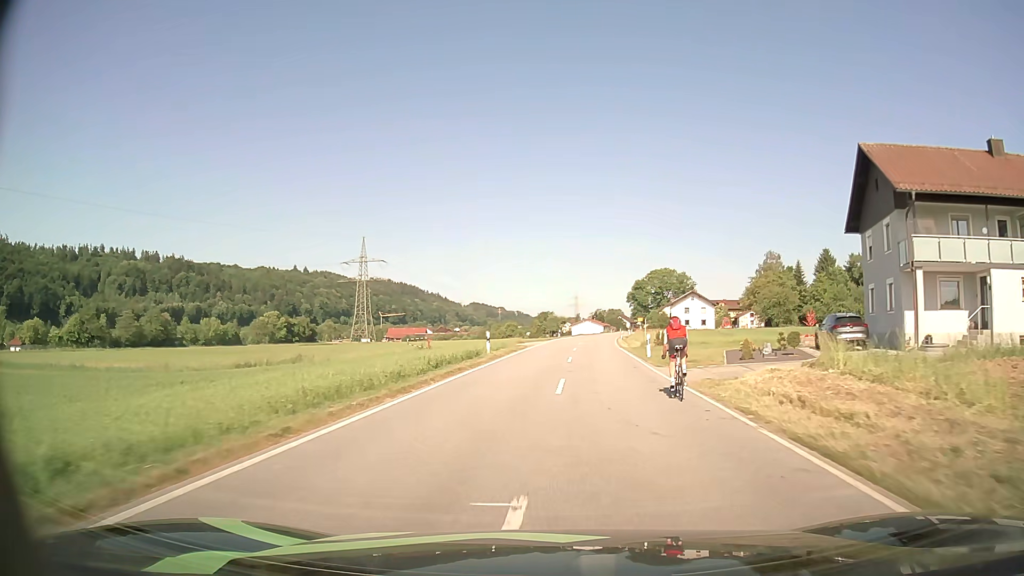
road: secondary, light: Day
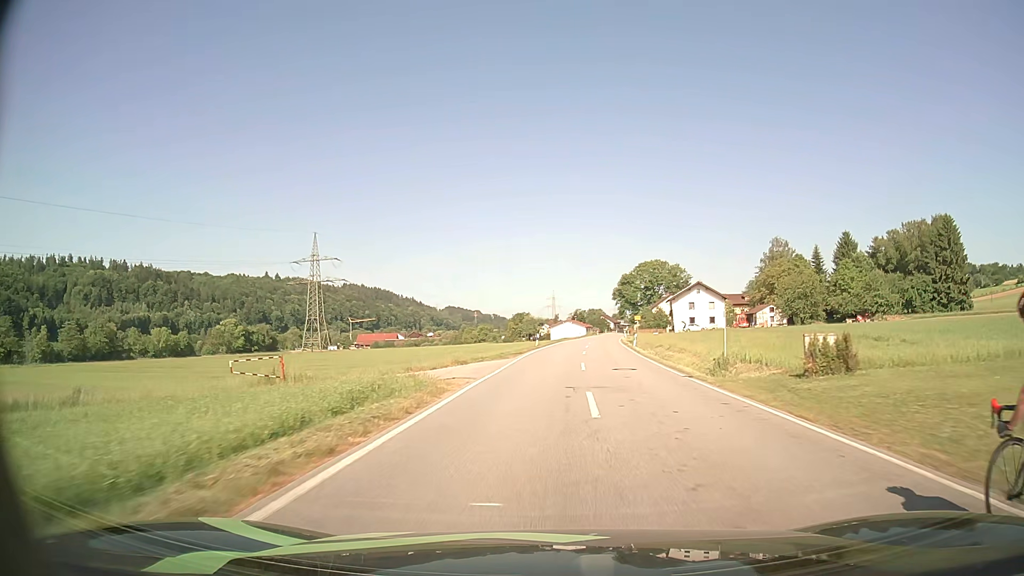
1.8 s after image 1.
(+0.3, +27.5) m; +2°
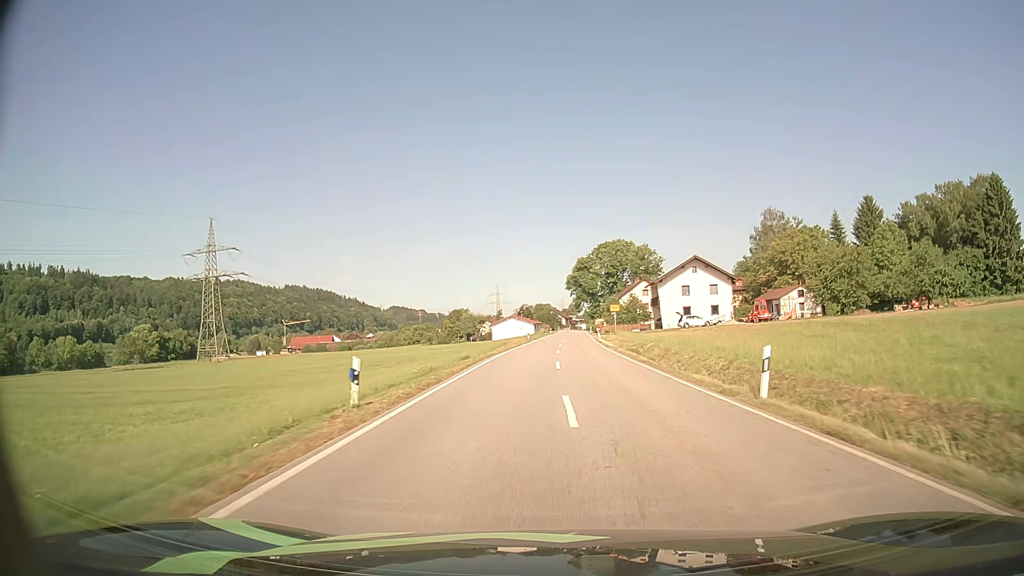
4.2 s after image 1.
(+1.4, +37.2) m; +4°
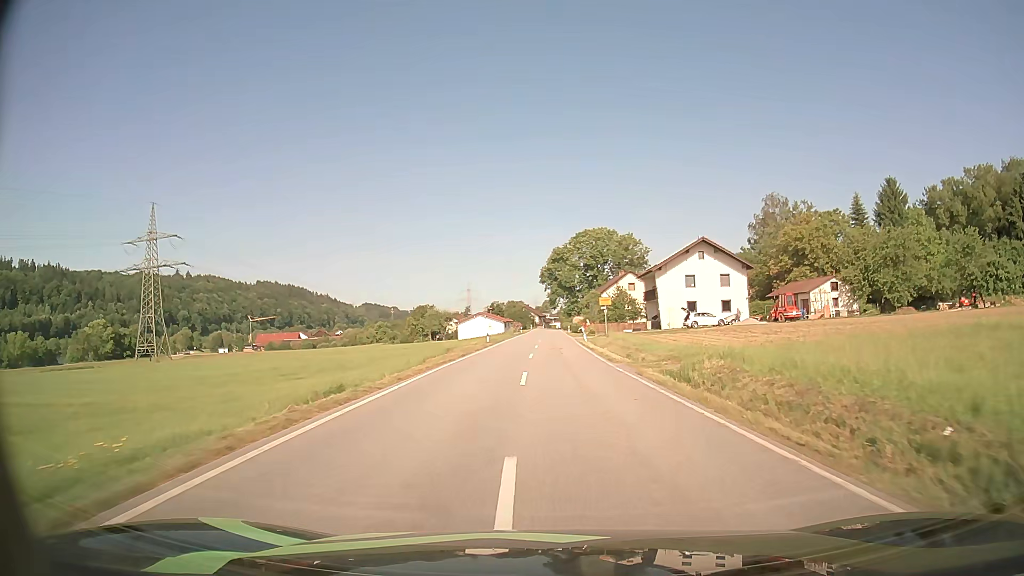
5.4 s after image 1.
(+0.4, +18.1) m; +2°
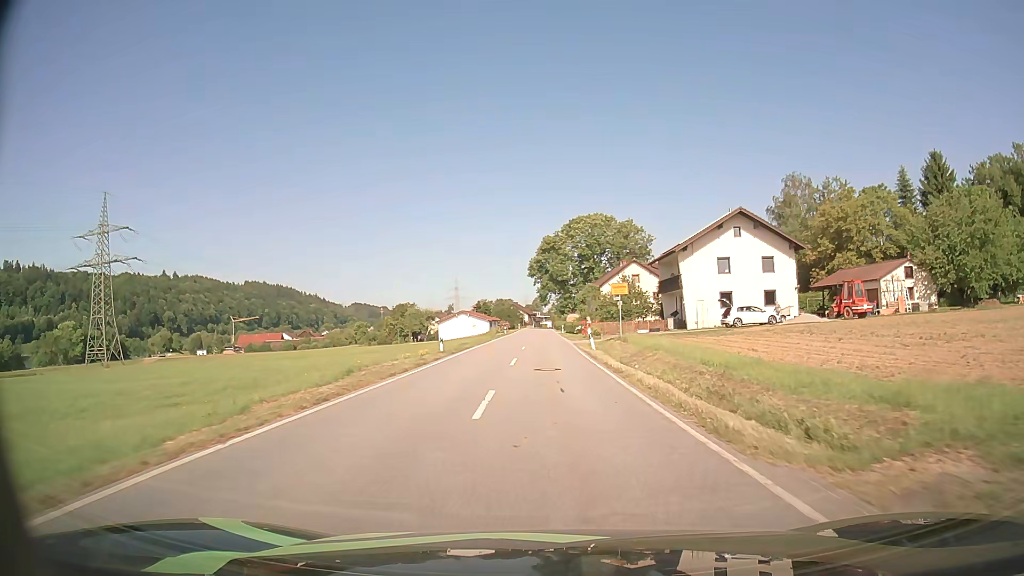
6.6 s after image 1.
(+0.2, +17.3) m; +1°
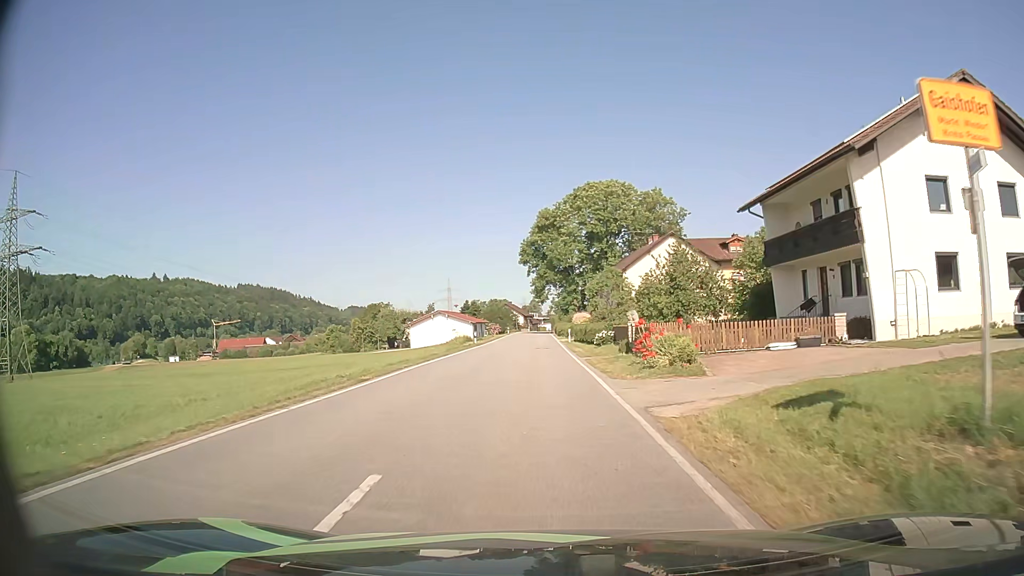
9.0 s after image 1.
(+0.1, +31.8) m; 0°
